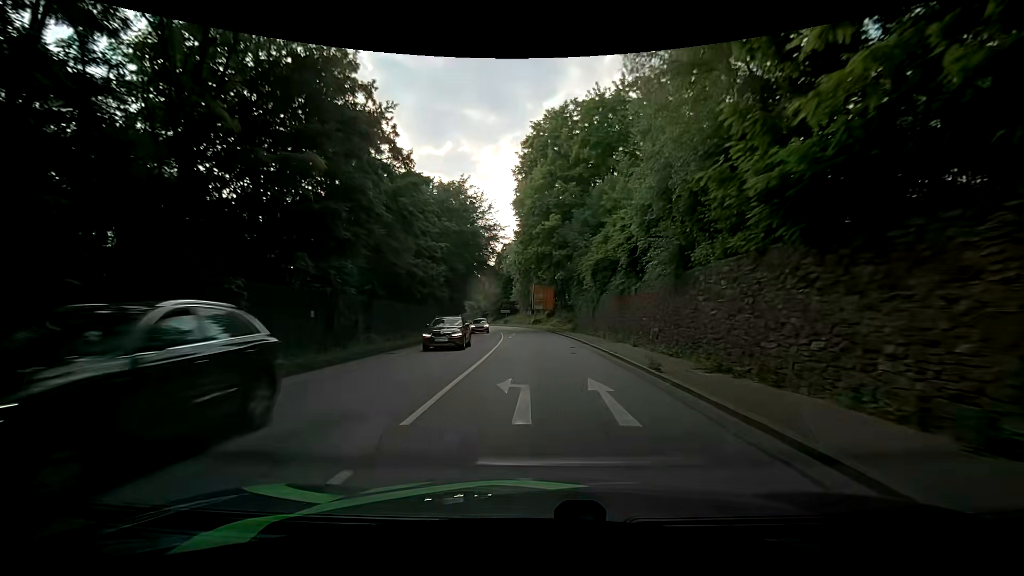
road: primary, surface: asphalt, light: Day
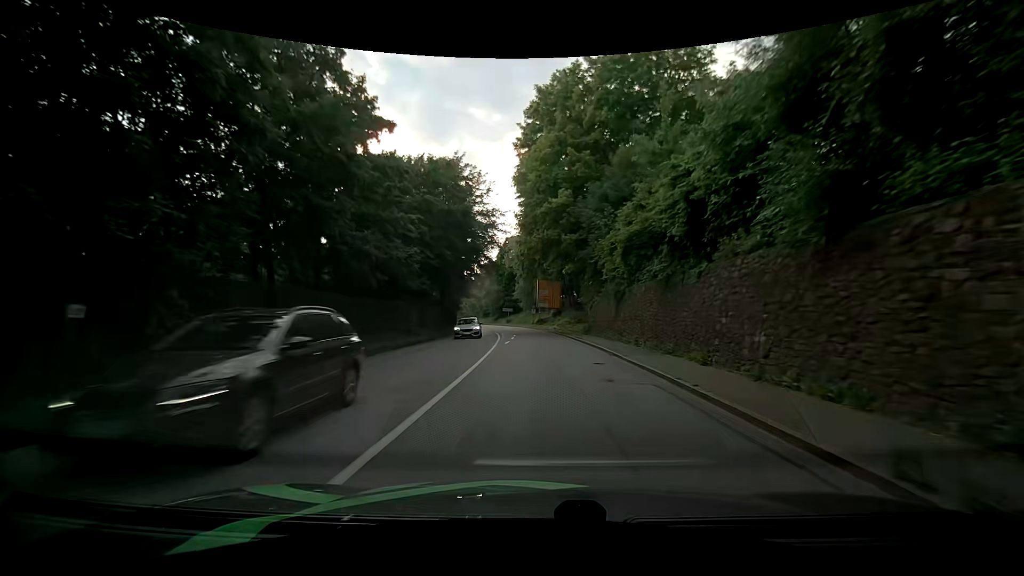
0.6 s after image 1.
(-0.1, +8.2) m; 0°
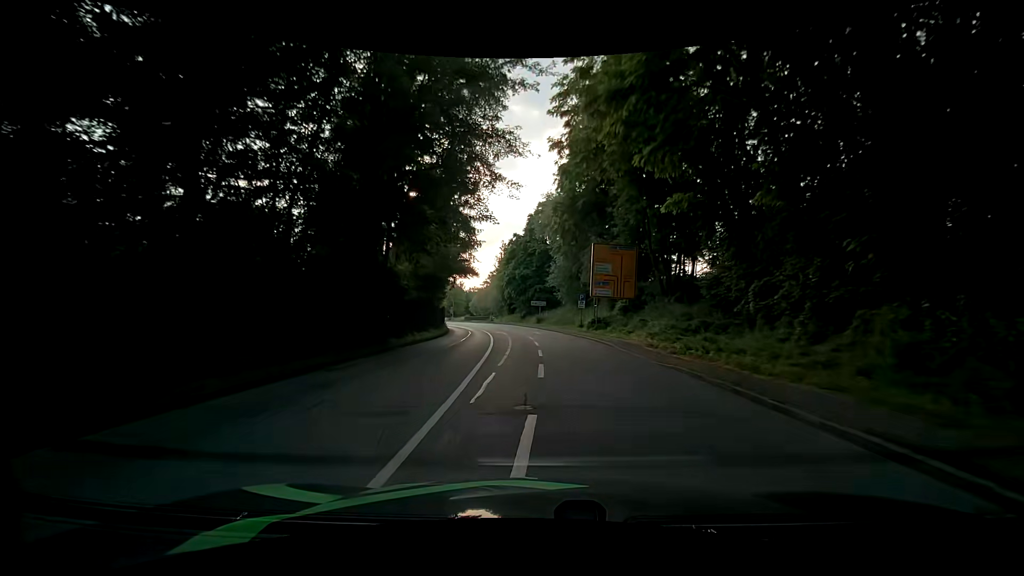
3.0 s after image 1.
(-1.1, +32.8) m; -4°
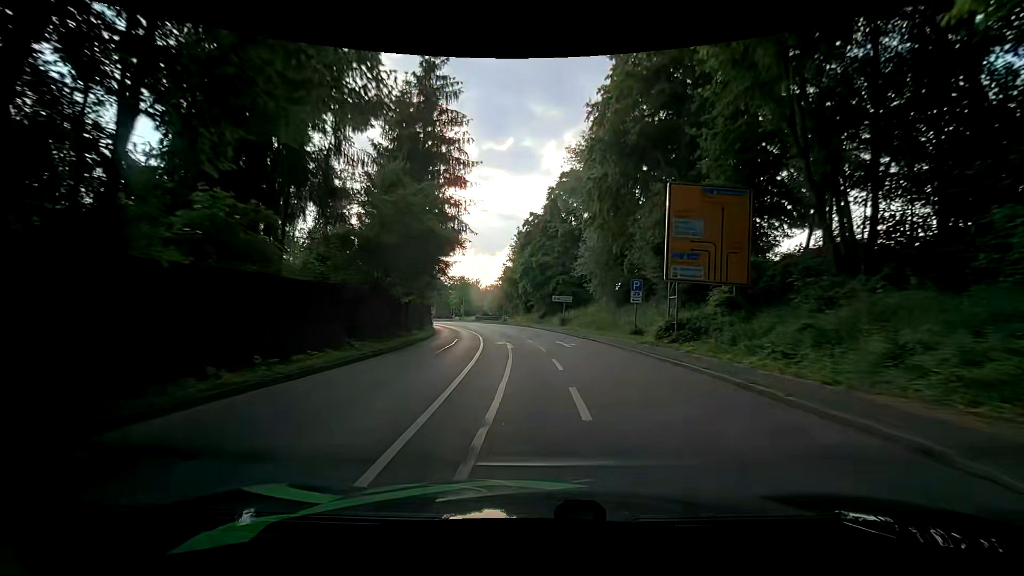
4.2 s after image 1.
(-0.2, +16.5) m; -2°
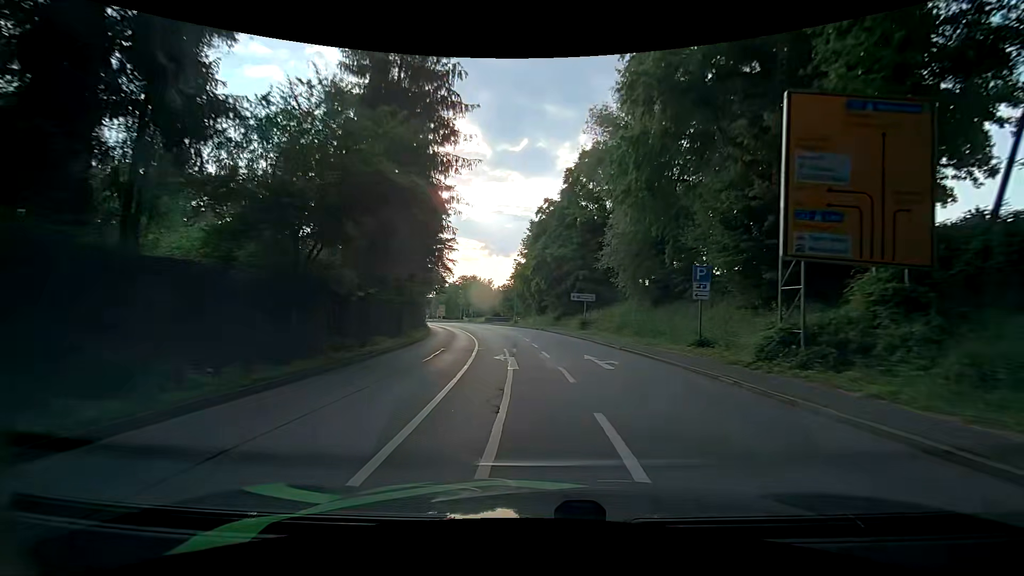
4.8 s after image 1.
(-0.1, +8.3) m; -2°
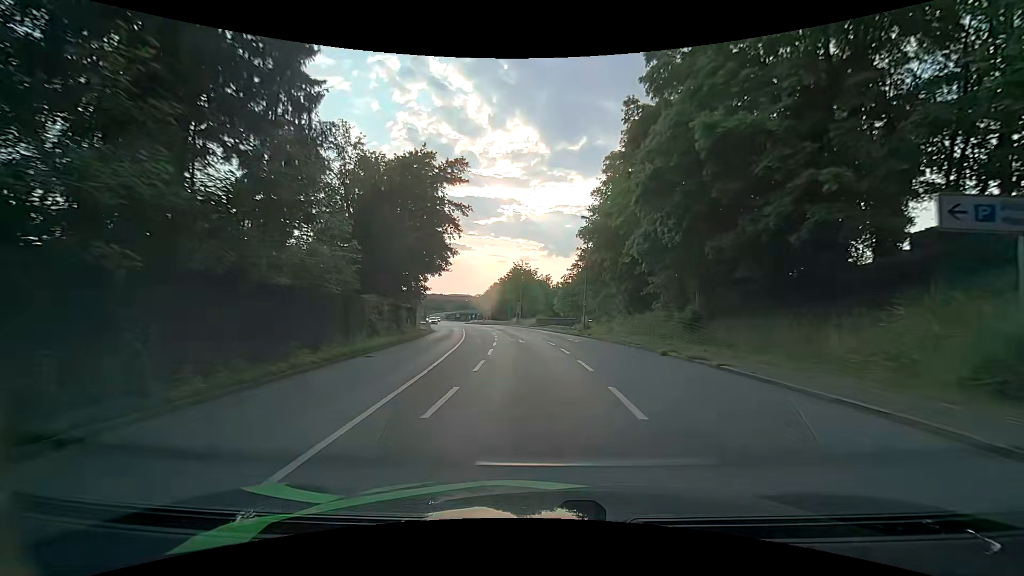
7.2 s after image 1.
(-2.0, +33.6) m; -6°
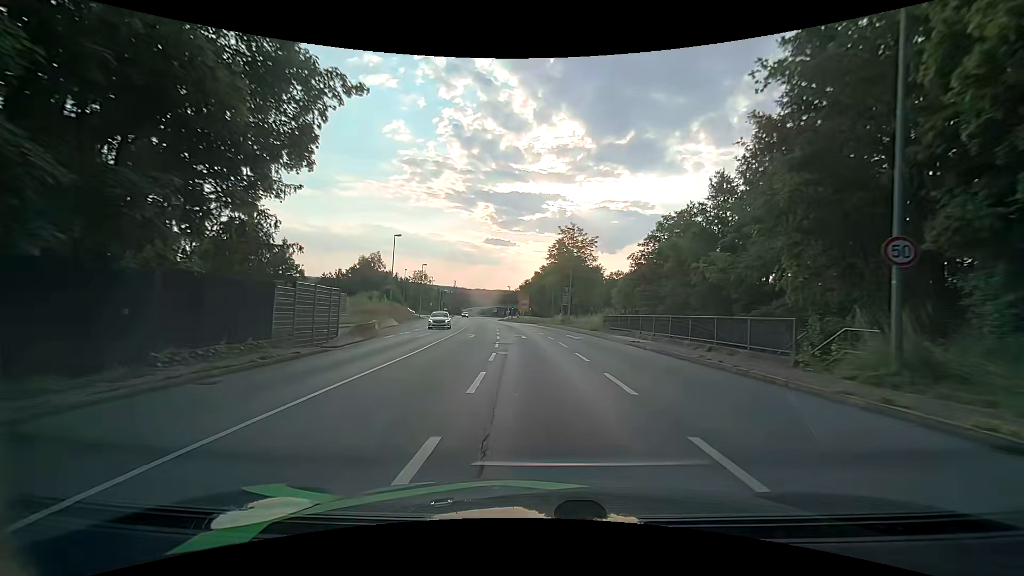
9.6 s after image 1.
(-1.5, +34.0) m; -5°
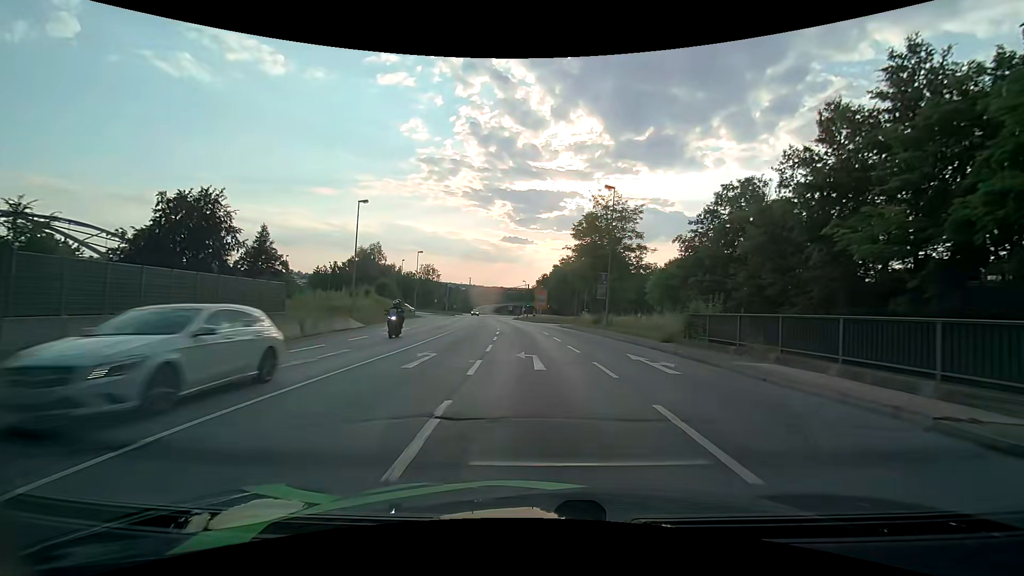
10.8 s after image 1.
(-0.4, +16.3) m; -2°
(0, +10) (-1, +20) (-1, +30) (-2, +40) (-3, +50) (-4, +60) (-5, +70) (-6, +80) (-7, +90) (-8, +100) m
